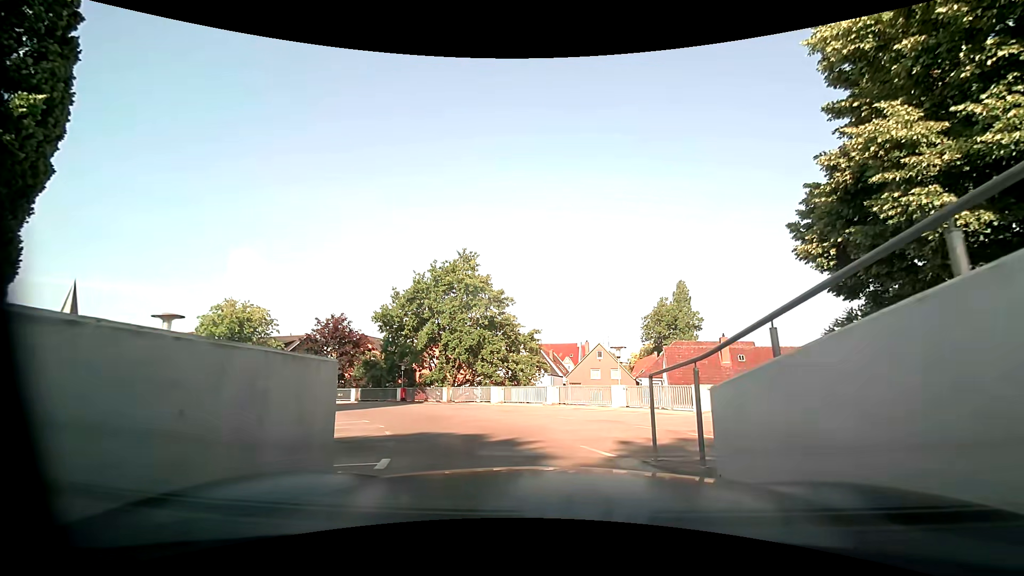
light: Day
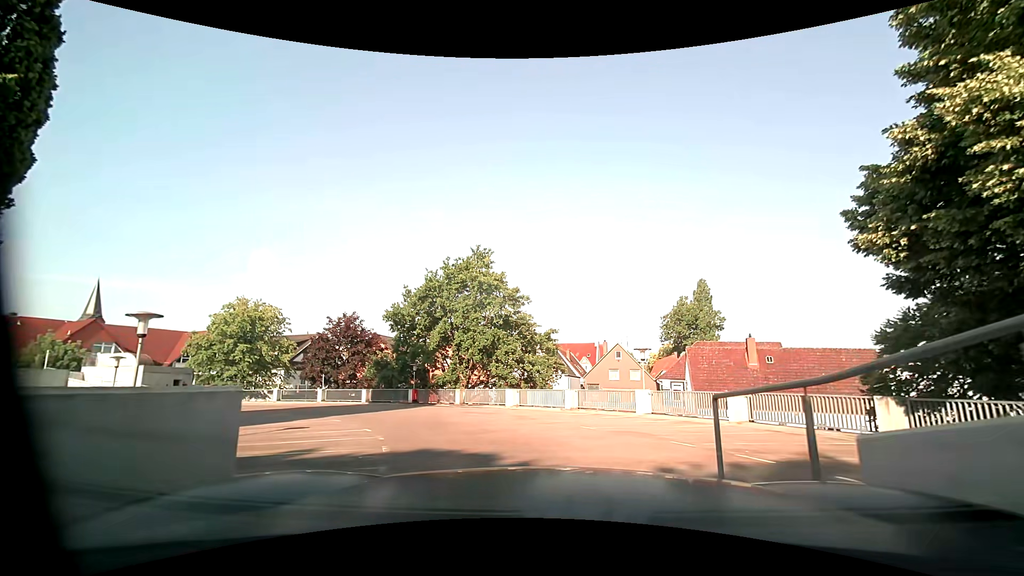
(0.0, +1.6) m; -1°
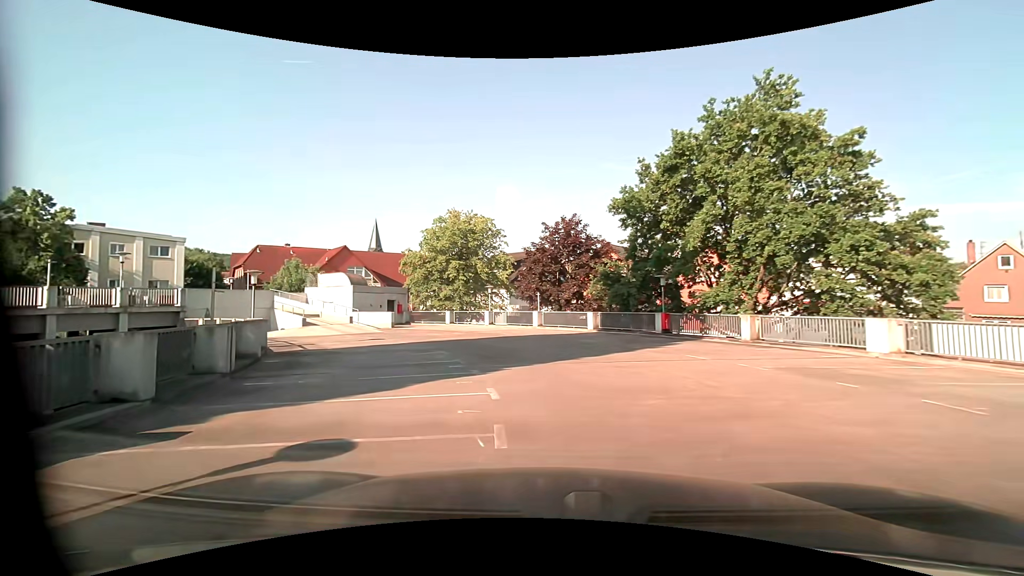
(-2.6, +13.0) m; -26°
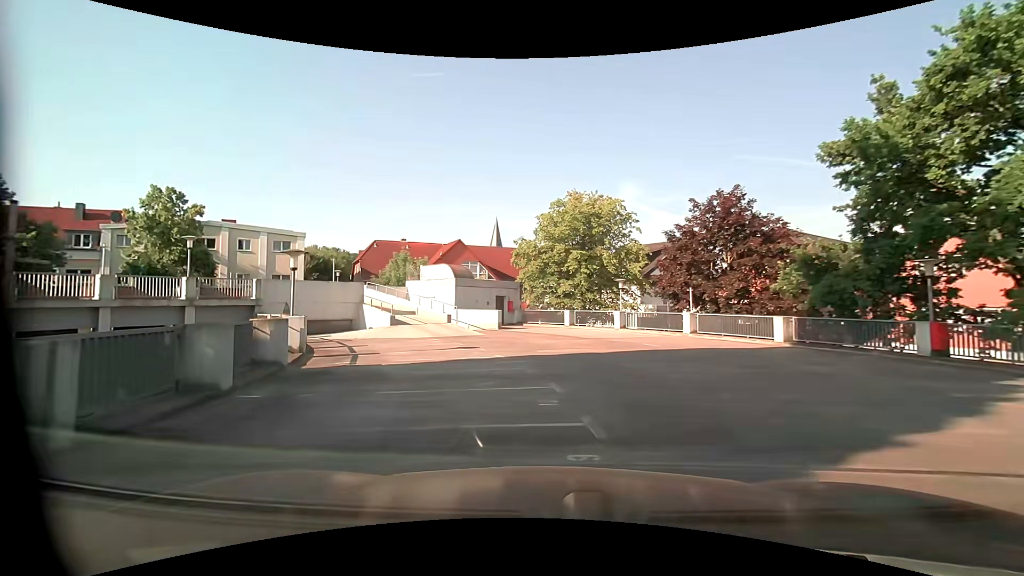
(-0.9, +7.2) m; -13°
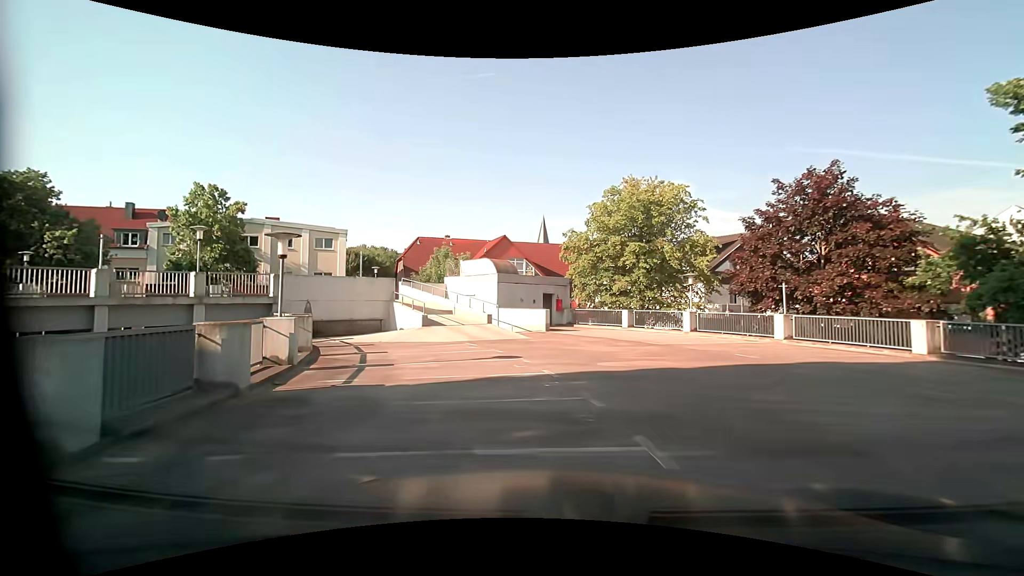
(-0.2, +3.5) m; -6°
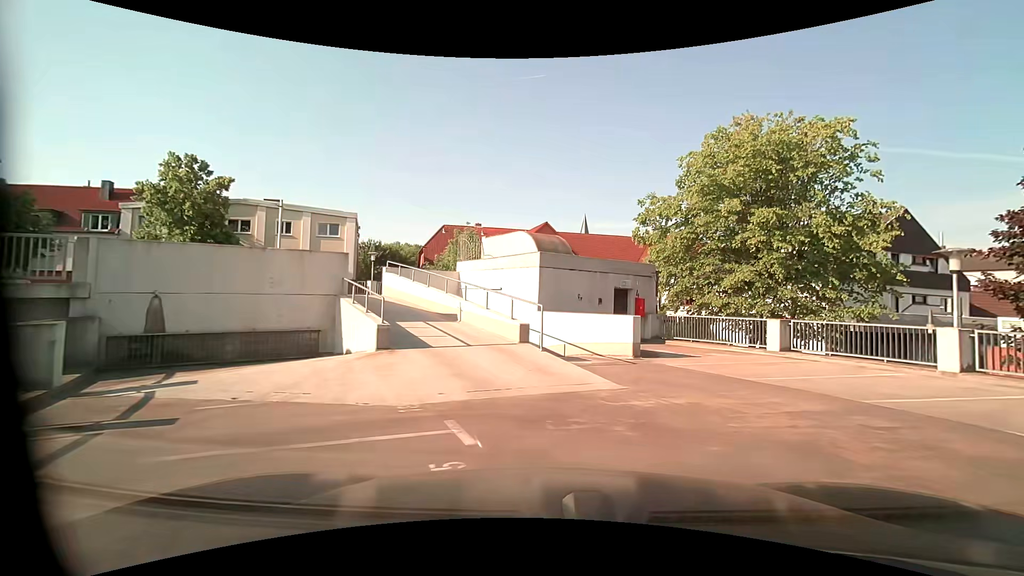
(-1.3, +11.7) m; -6°
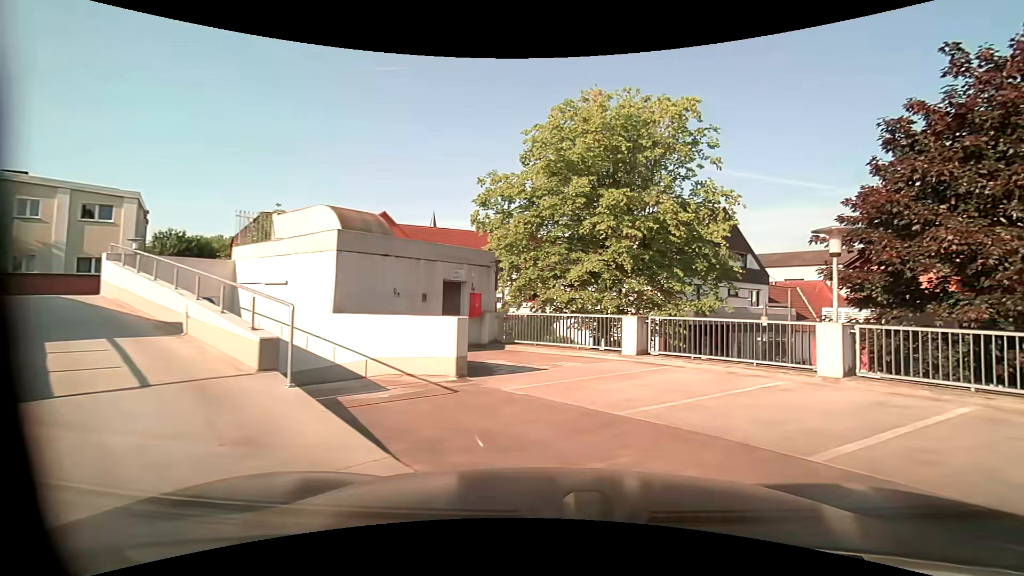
(+0.6, +4.3) m; +17°
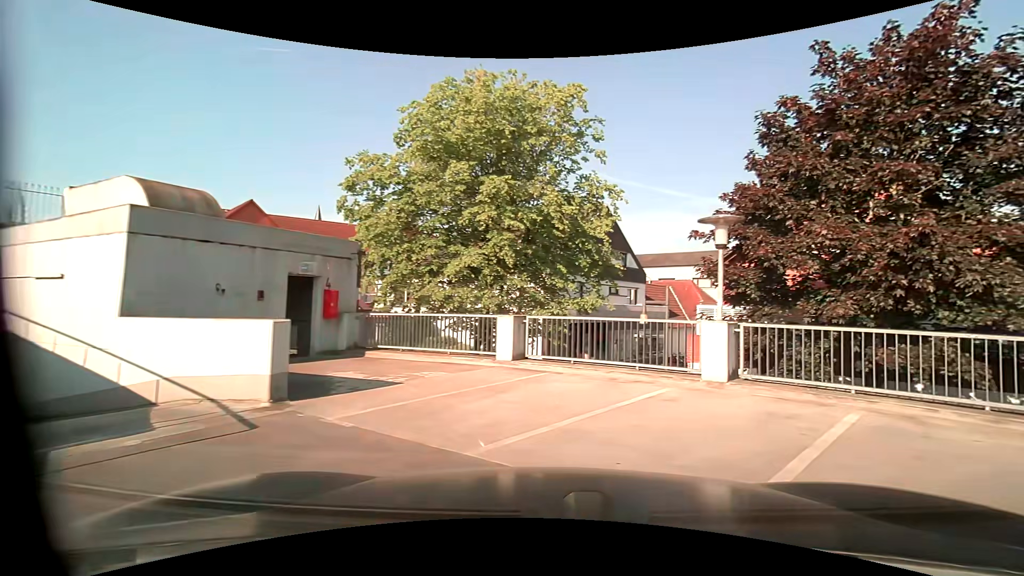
(+0.2, +1.9) m; +13°
